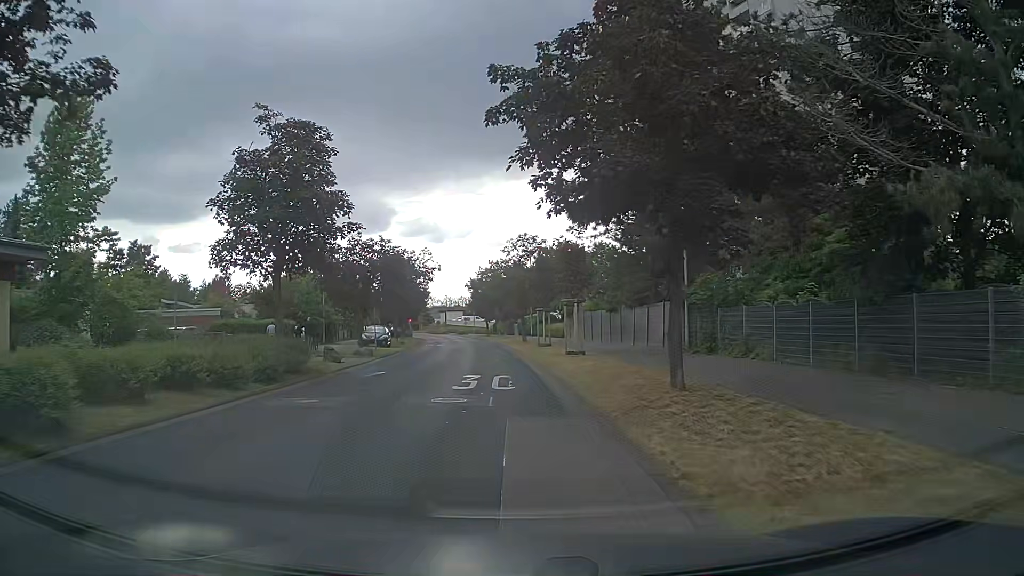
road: residential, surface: asphalt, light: Day
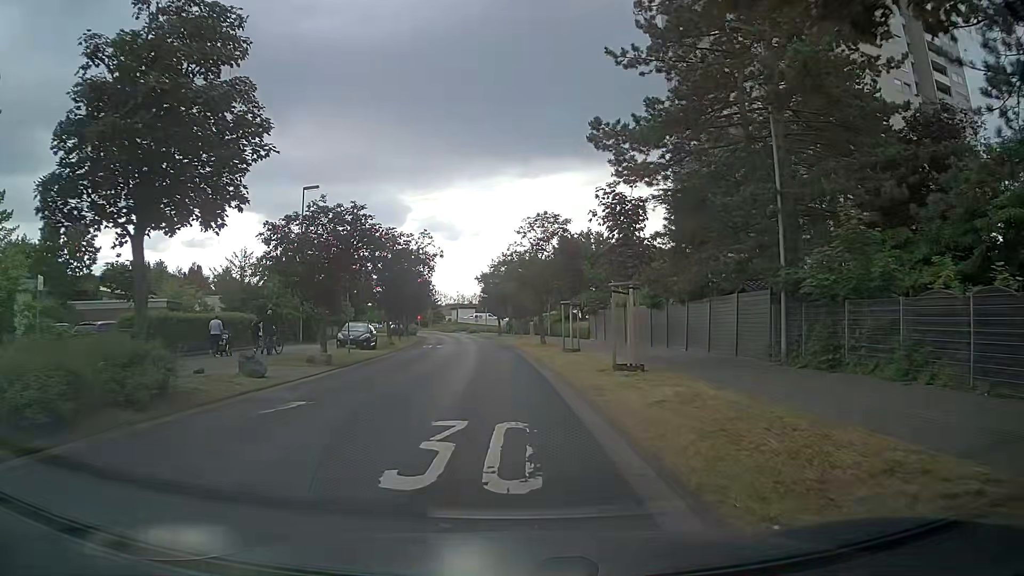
(-0.1, +9.2) m; -1°
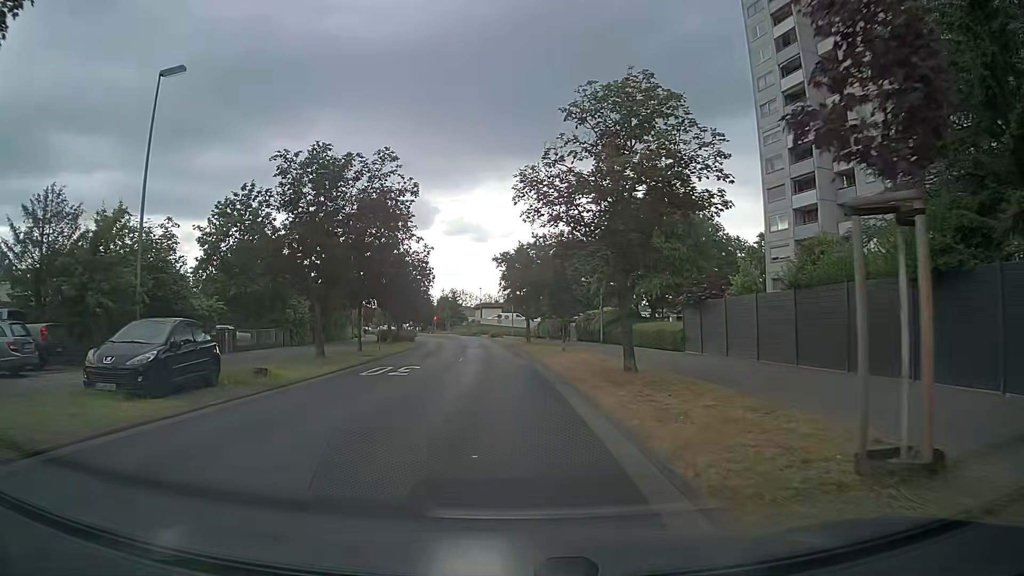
(-0.7, +23.1) m; -3°
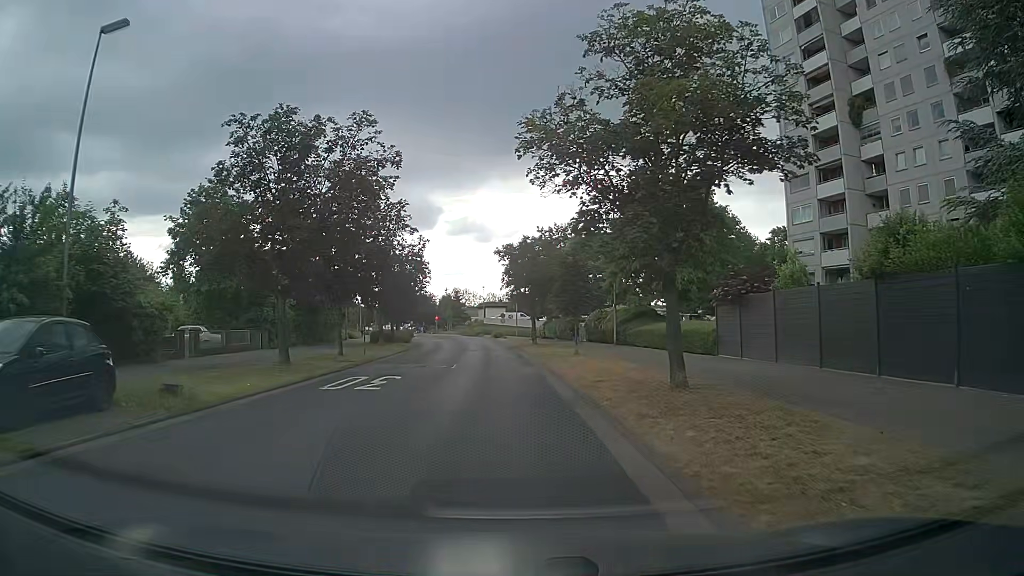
(0.0, +4.6) m; 0°
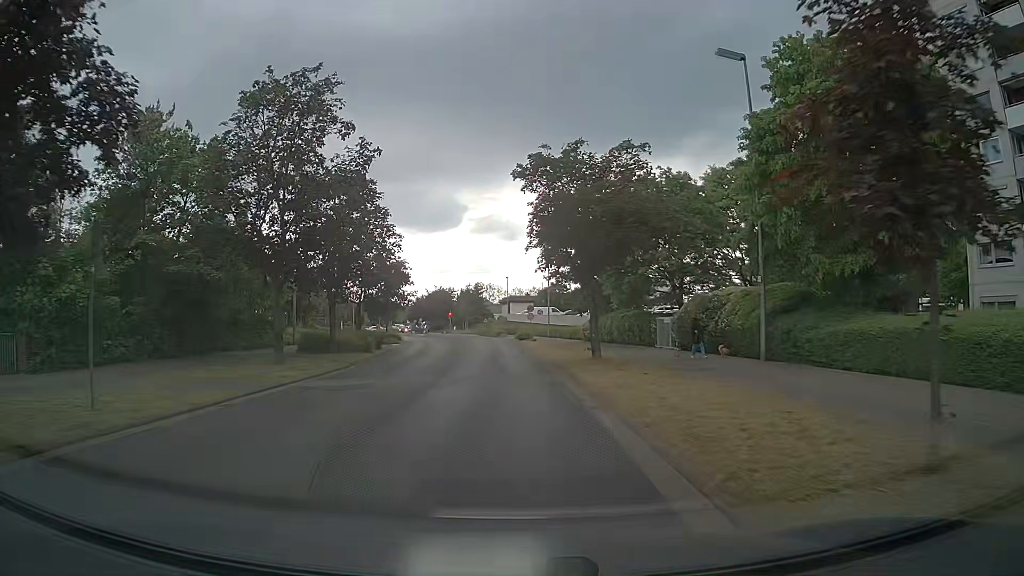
(-0.8, +23.2) m; -2°
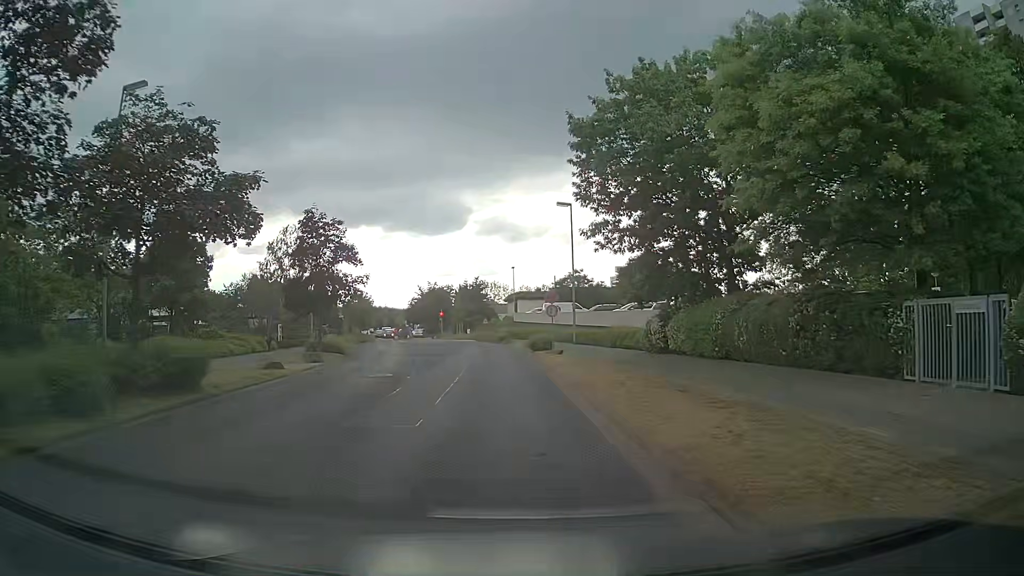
(-0.6, +23.2) m; -1°
